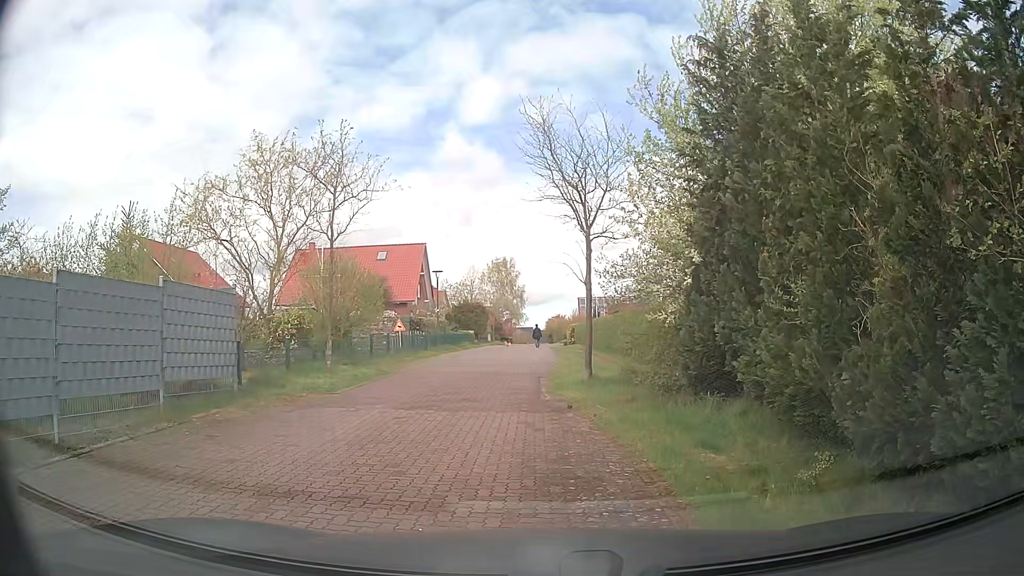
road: residential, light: Day
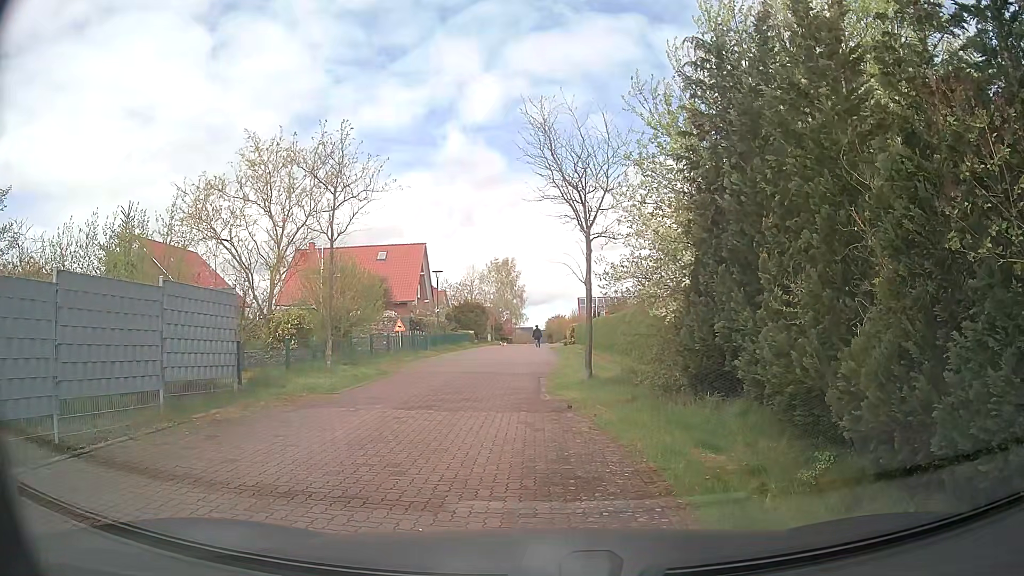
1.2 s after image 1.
(0.0, 0.0) m; 0°
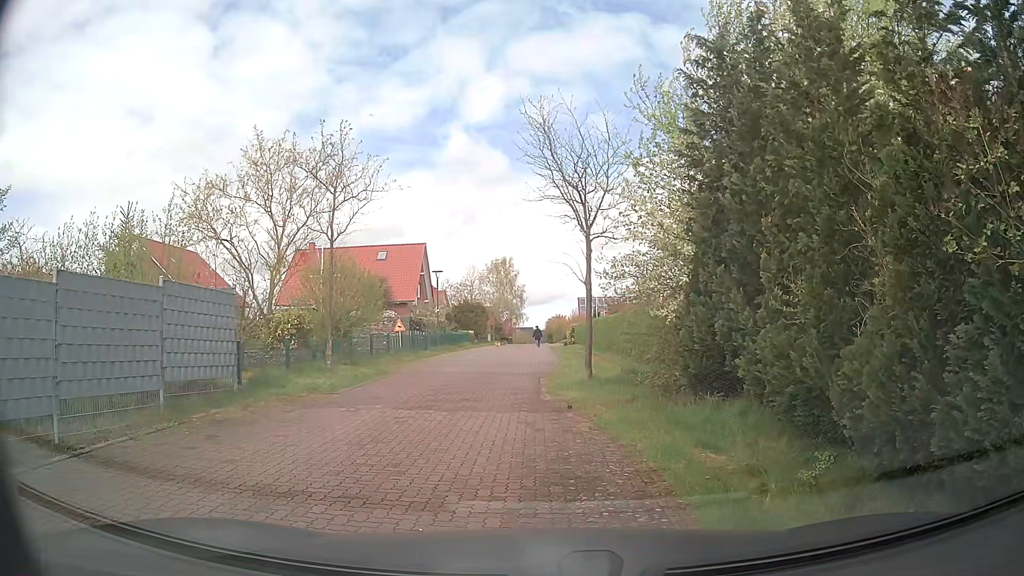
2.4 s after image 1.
(0.0, 0.0) m; 0°
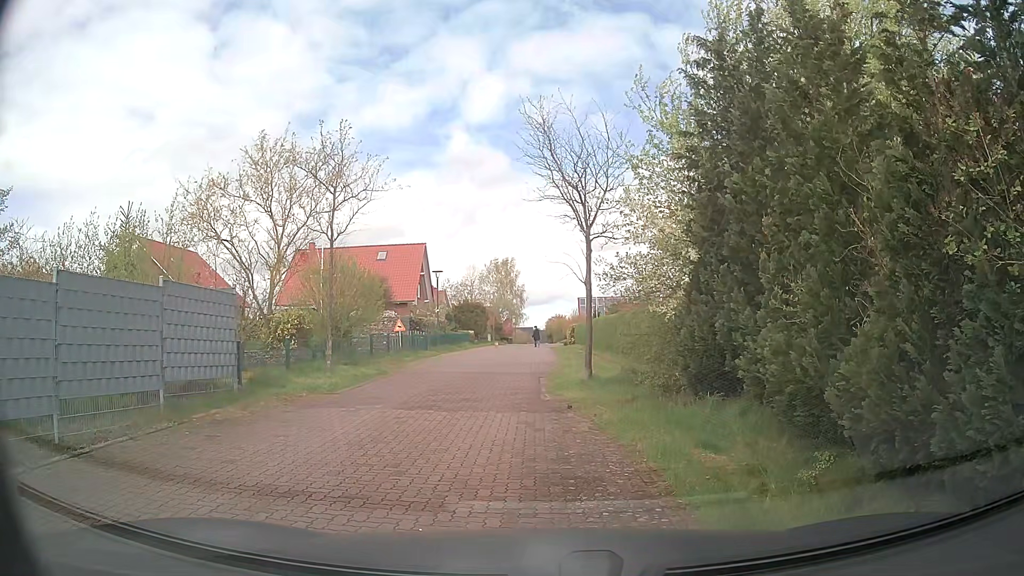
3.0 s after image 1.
(0.0, 0.0) m; 0°
